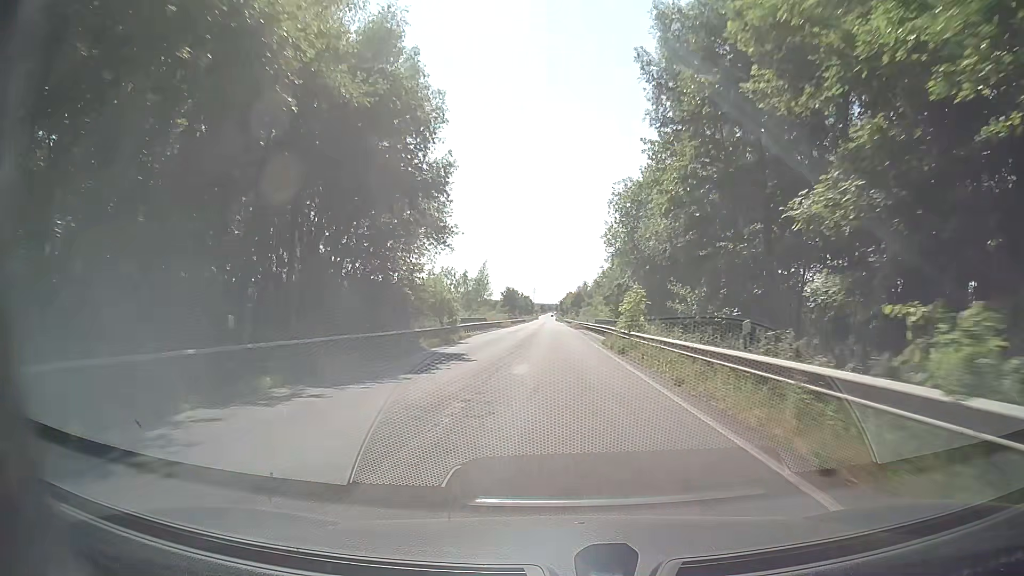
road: secondary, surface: asphalt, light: Day
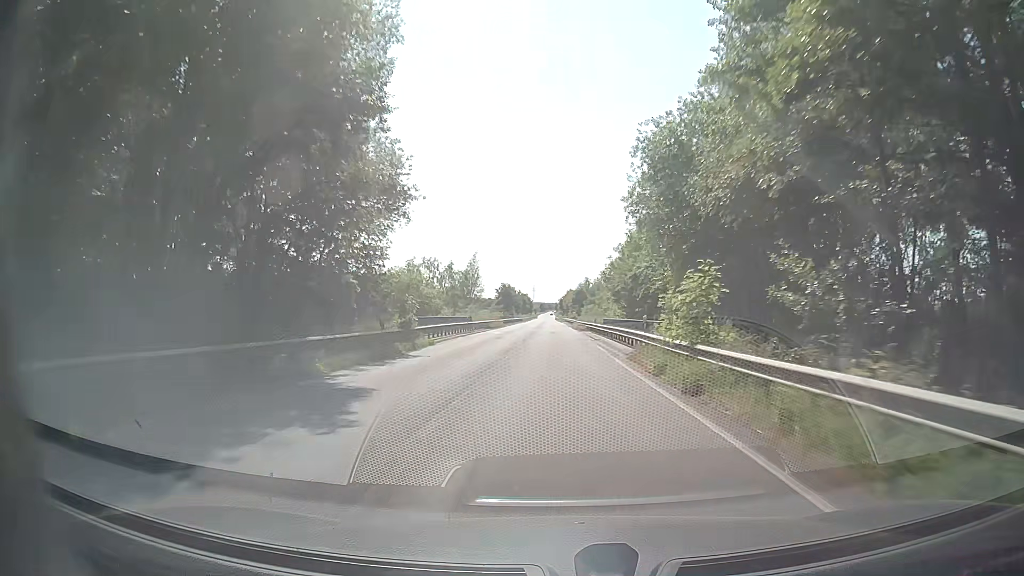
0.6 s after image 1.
(+0.1, +12.2) m; 0°
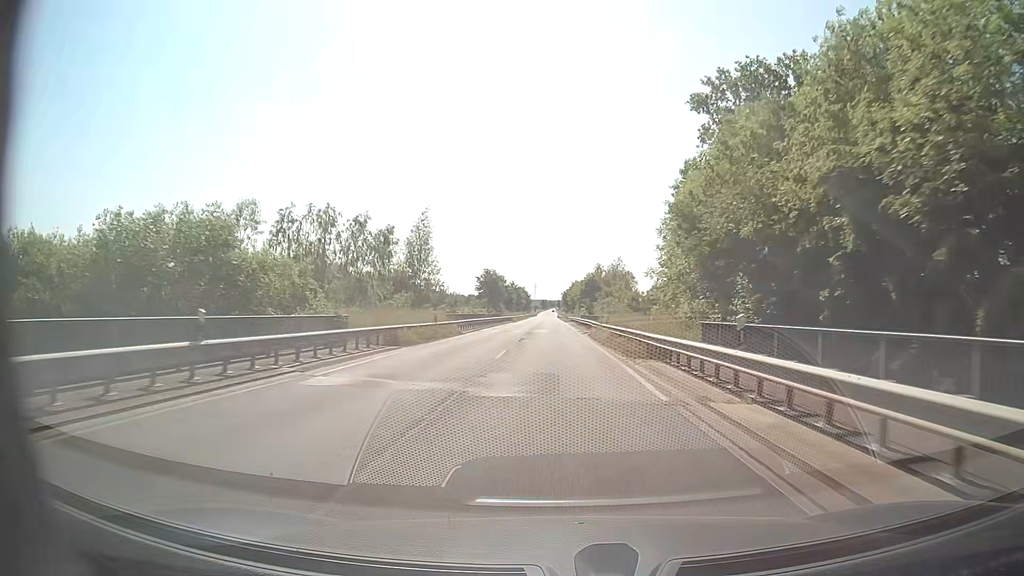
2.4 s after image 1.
(0.0, +36.4) m; 0°
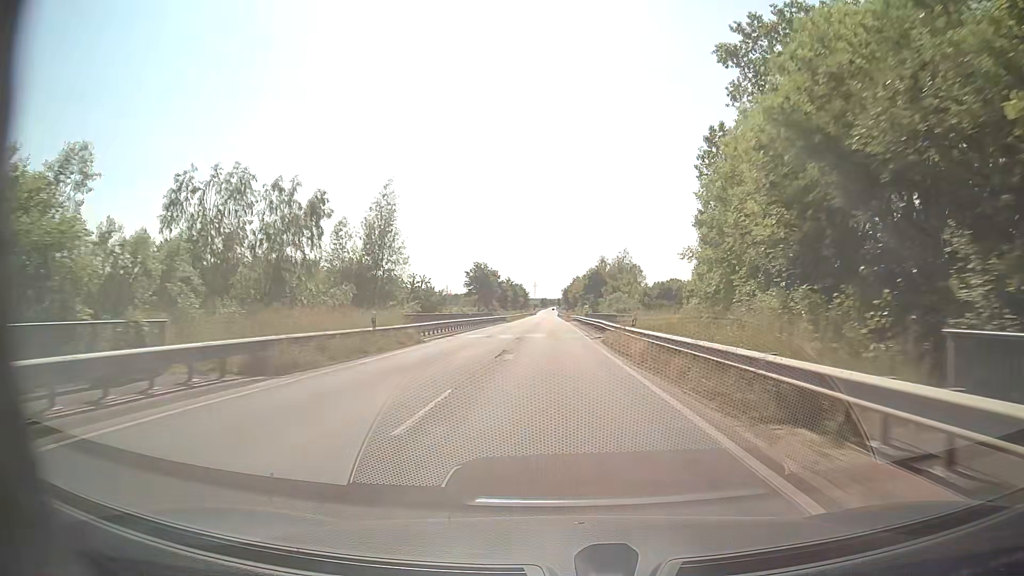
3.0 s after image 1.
(0.0, +12.0) m; 0°
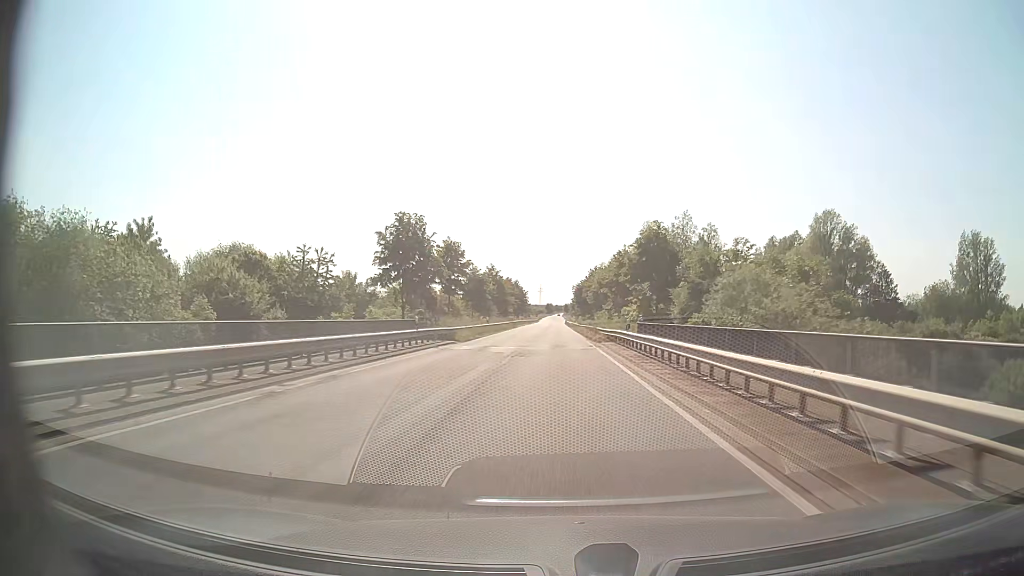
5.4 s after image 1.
(-0.4, +47.8) m; -1°
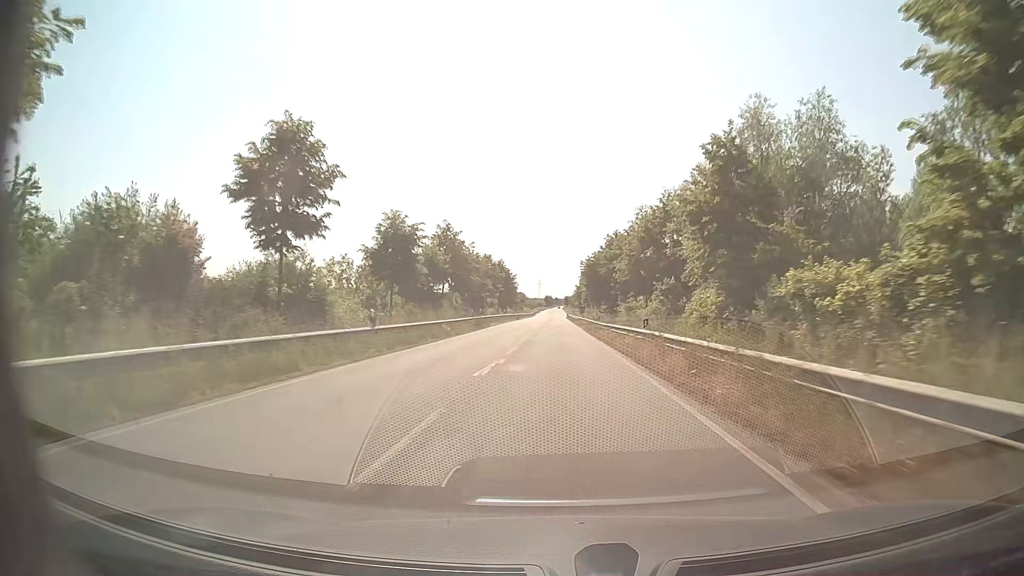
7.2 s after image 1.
(+0.2, +35.7) m; 0°
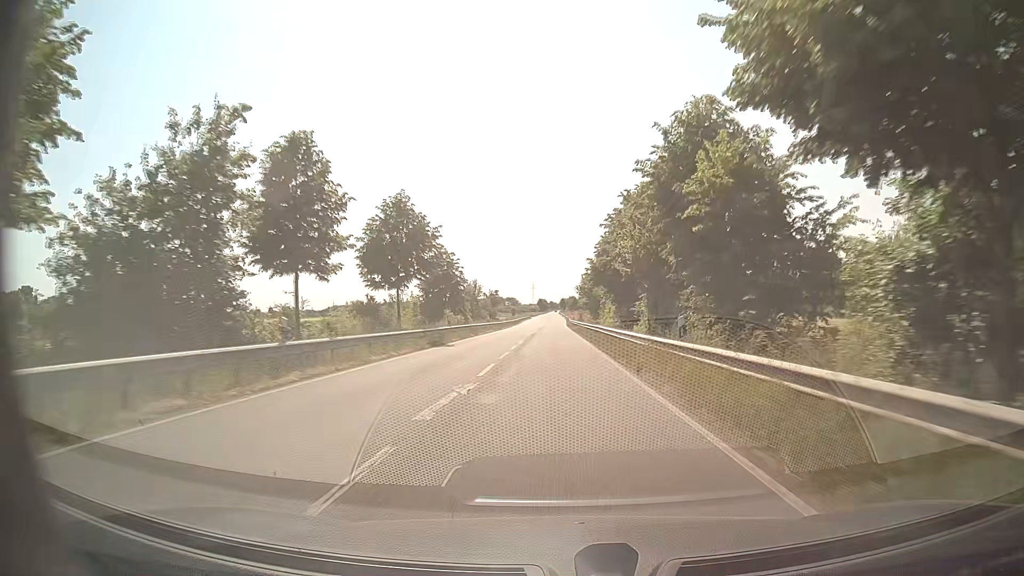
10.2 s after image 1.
(+0.1, +59.2) m; 0°
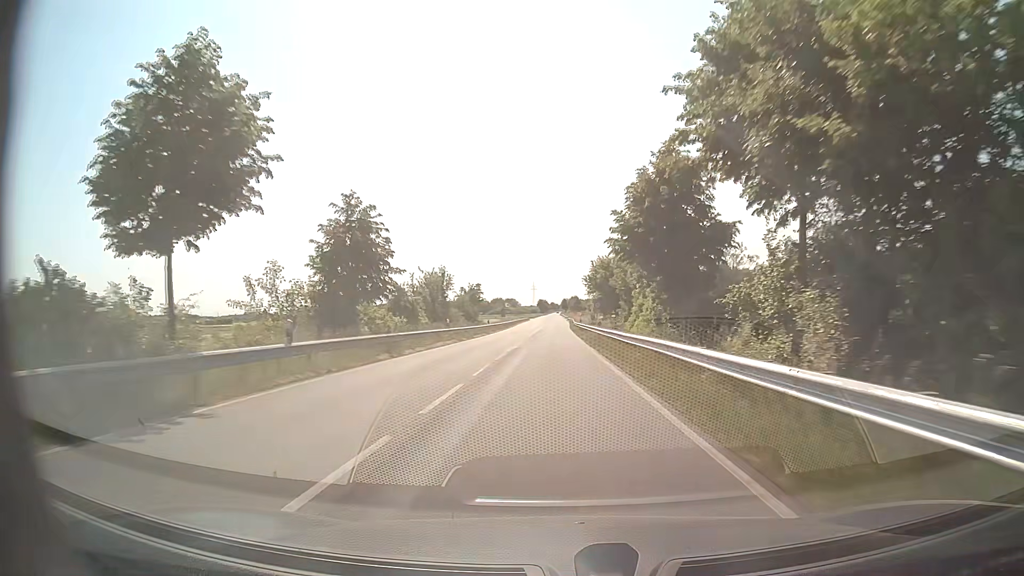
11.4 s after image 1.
(0.0, +23.6) m; 0°
(0, +10) (0, +20) (0, +30) (0, +40) (0, +50) (0, +60) (0, +70) (0, +80) (0, +90) (0, +100) m
